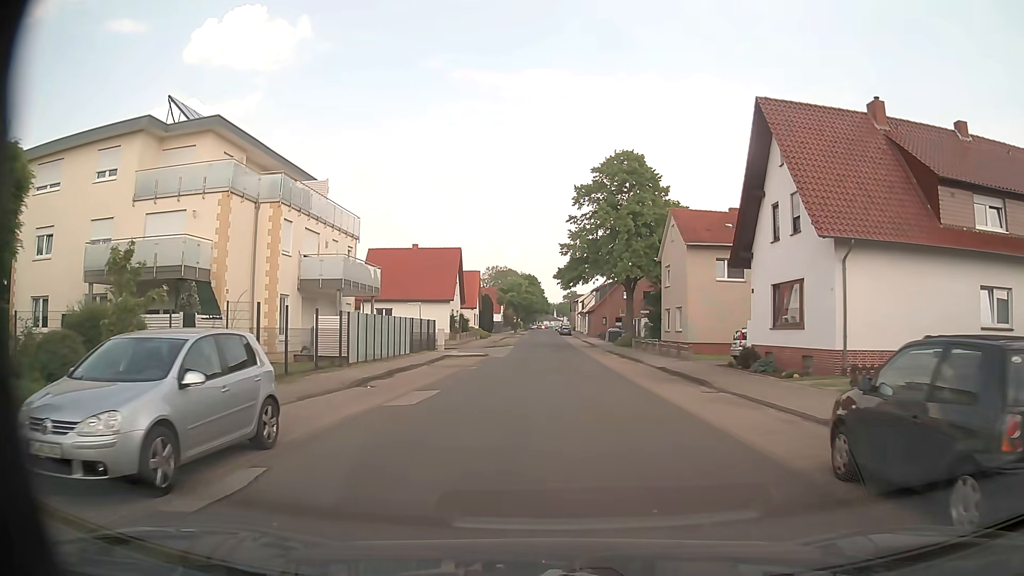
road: tertiary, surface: asphalt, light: Day
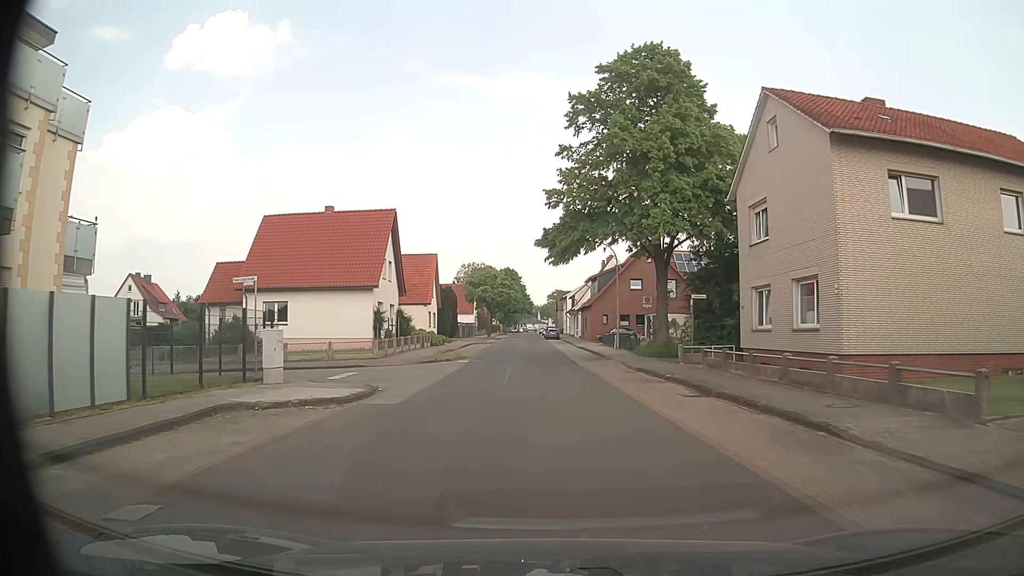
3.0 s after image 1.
(+0.3, +24.1) m; +1°
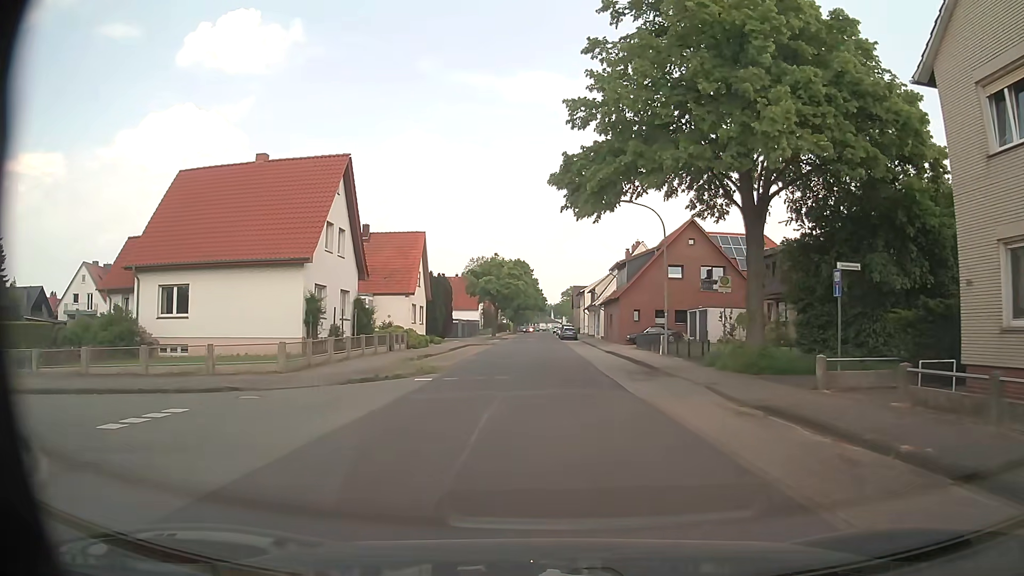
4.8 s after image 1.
(-0.1, +14.4) m; -1°
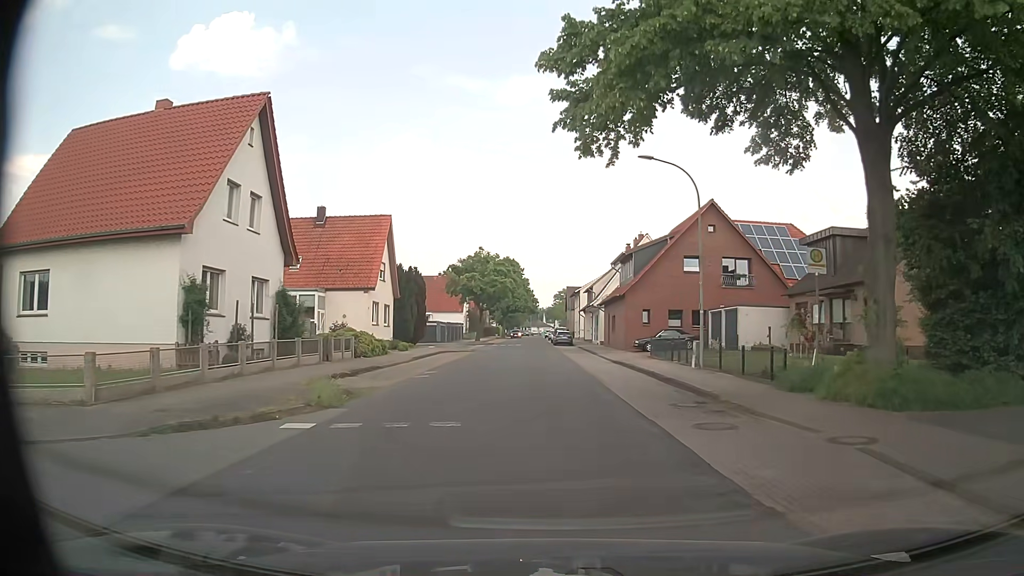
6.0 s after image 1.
(+0.1, +9.5) m; +1°
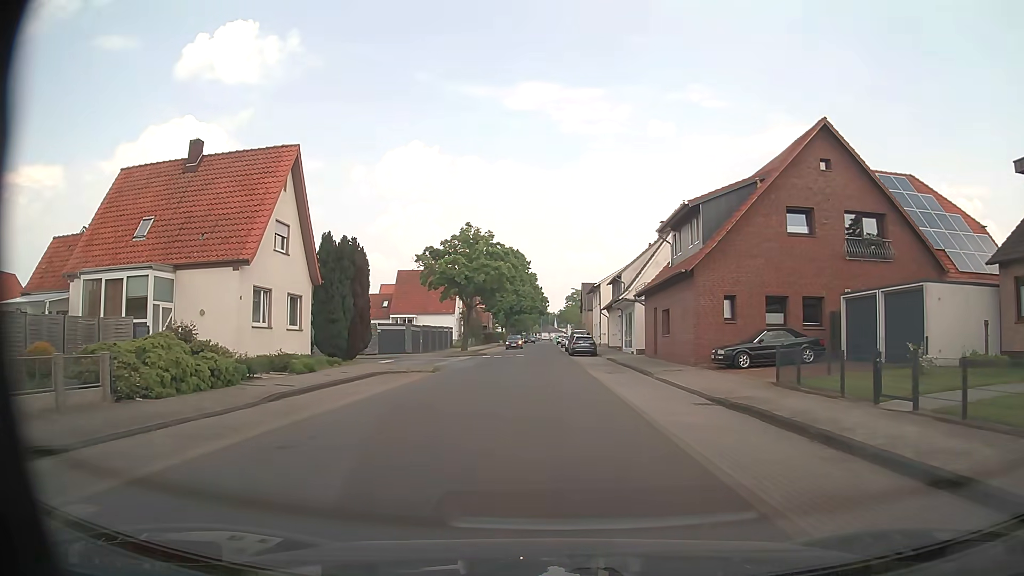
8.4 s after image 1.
(-0.2, +19.0) m; -1°
(0, +10) (0, +20) (0, +30) (0, +40) (0, +50) (0, +60) (-1, +70) (-1, +80) (-1, +90) (-1, +100) m
